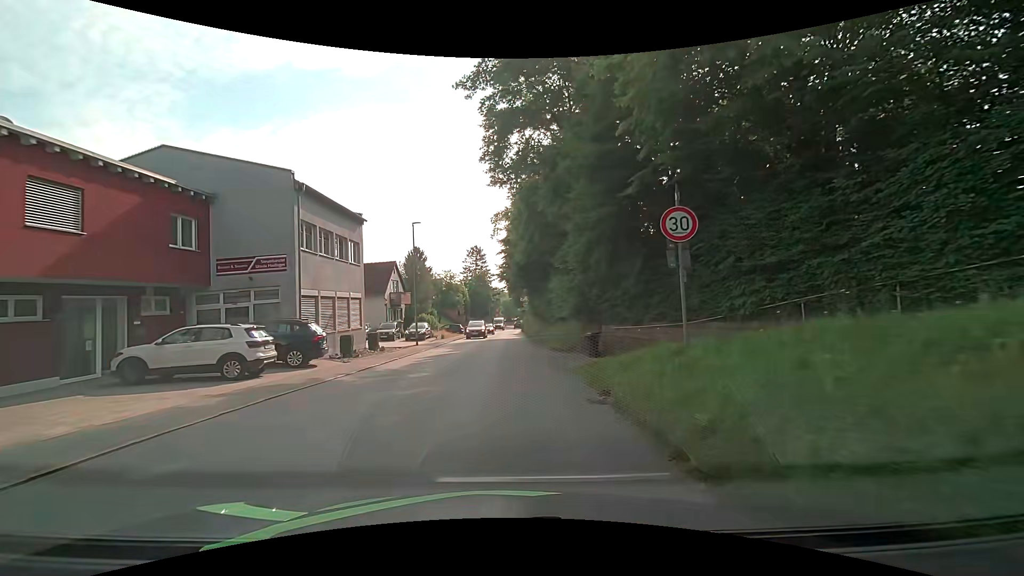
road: tertiary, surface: asphalt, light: Day
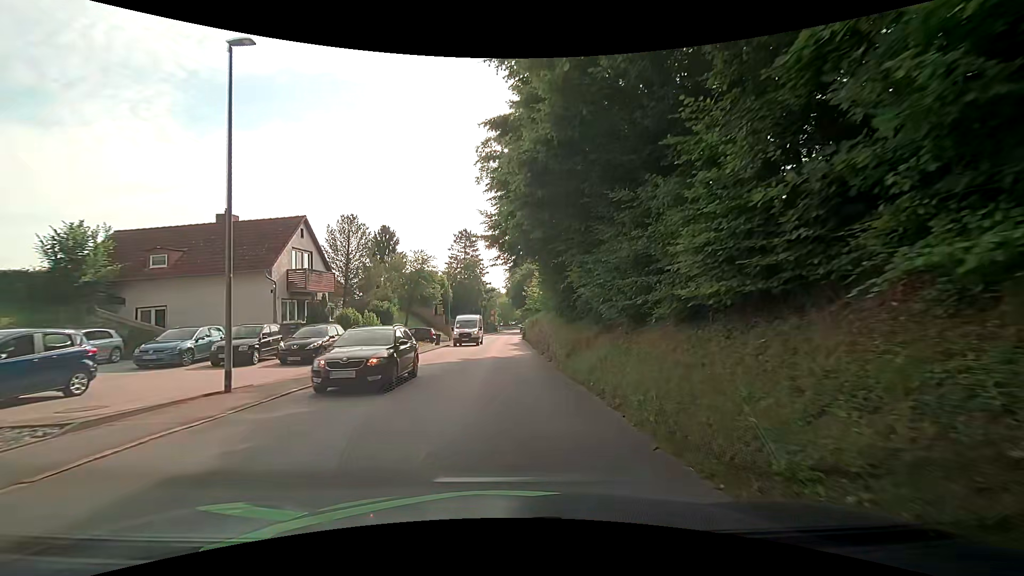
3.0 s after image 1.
(+0.1, +22.2) m; 0°
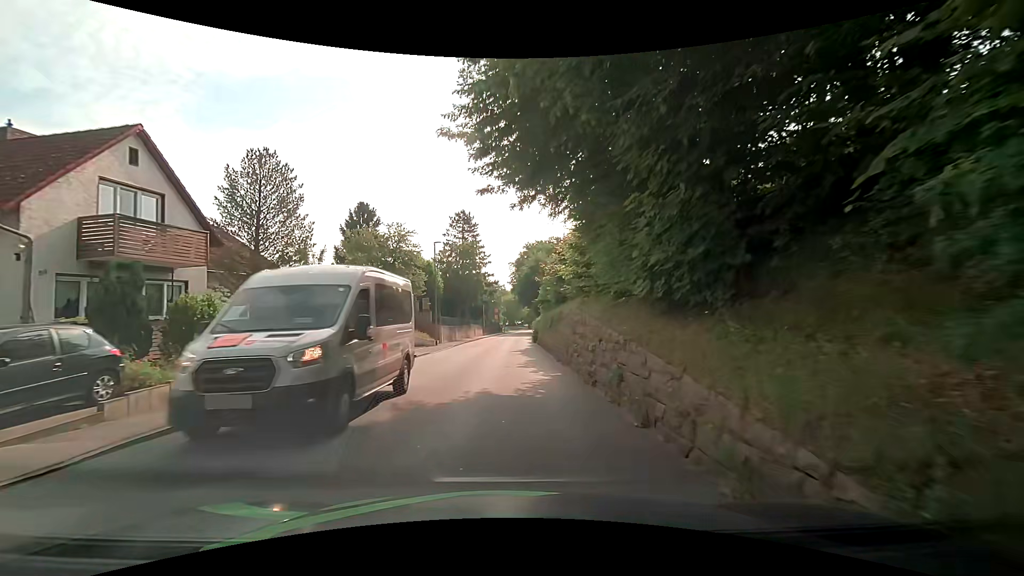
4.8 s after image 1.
(0.0, +13.4) m; -1°
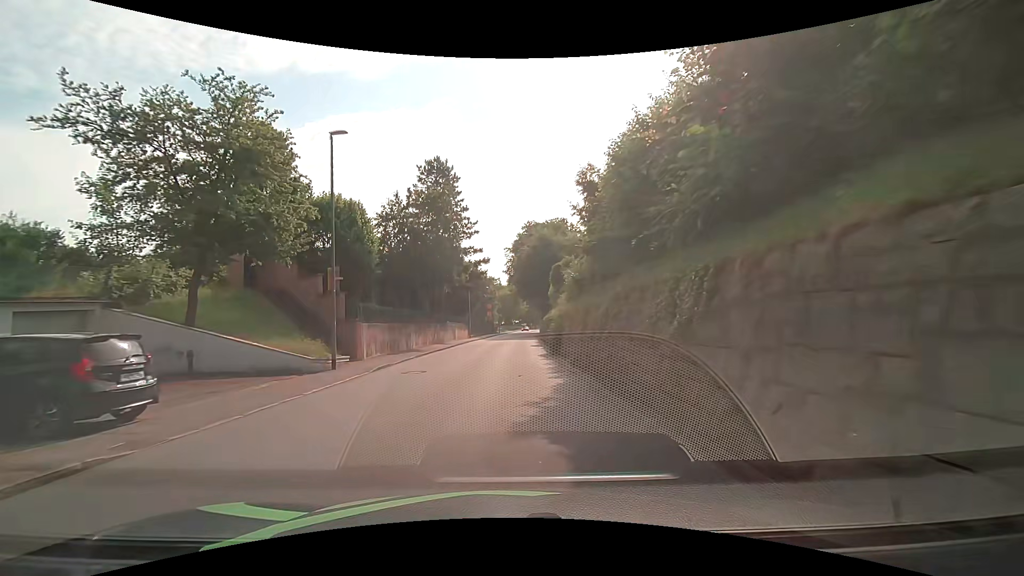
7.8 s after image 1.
(+0.3, +22.4) m; +1°
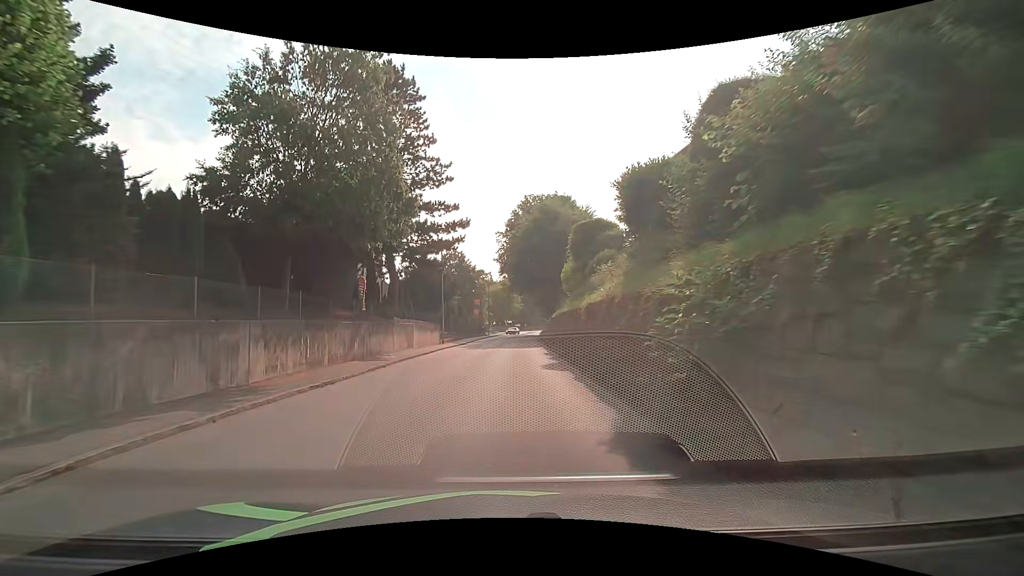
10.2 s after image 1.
(+0.1, +17.9) m; +1°
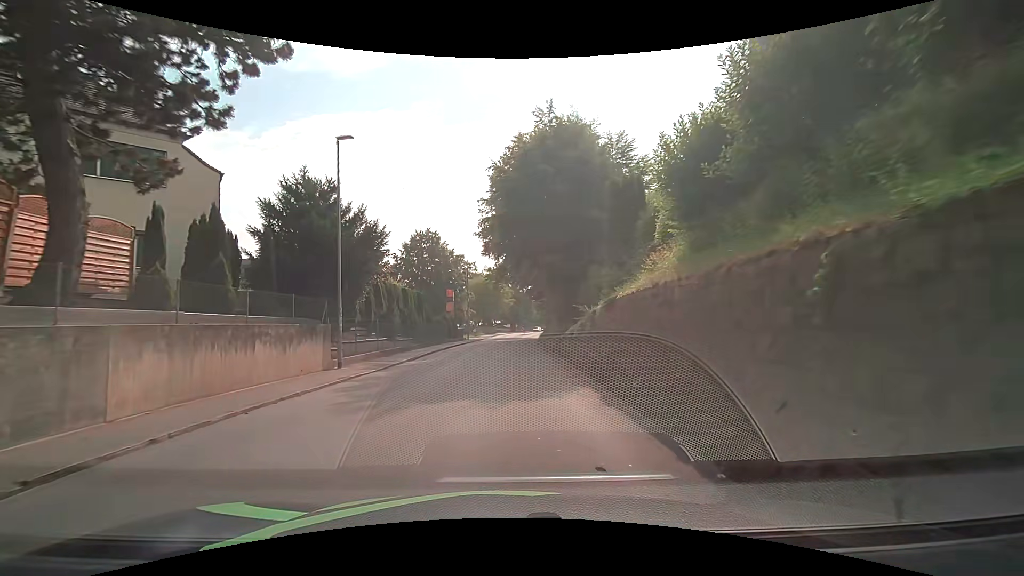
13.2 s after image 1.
(+0.3, +22.3) m; +2°
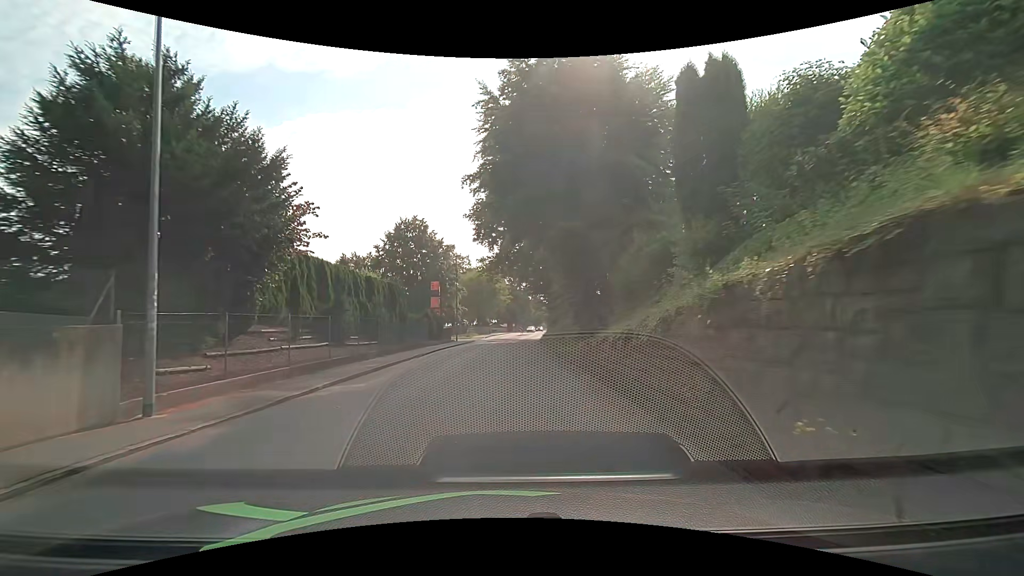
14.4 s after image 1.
(-0.1, +9.0) m; 0°
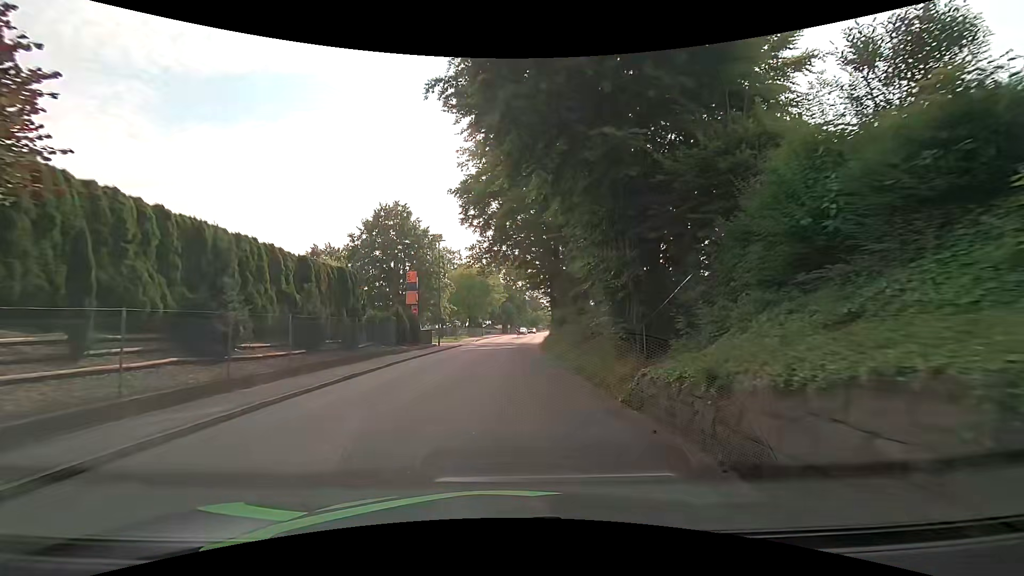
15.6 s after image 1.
(0.0, +9.0) m; +1°
(0, +10) (0, +20) (0, +30) (0, +40) (+1, +50) (+1, +60) (+2, +70) (+3, +80) (+4, +90) (+5, +100) m
